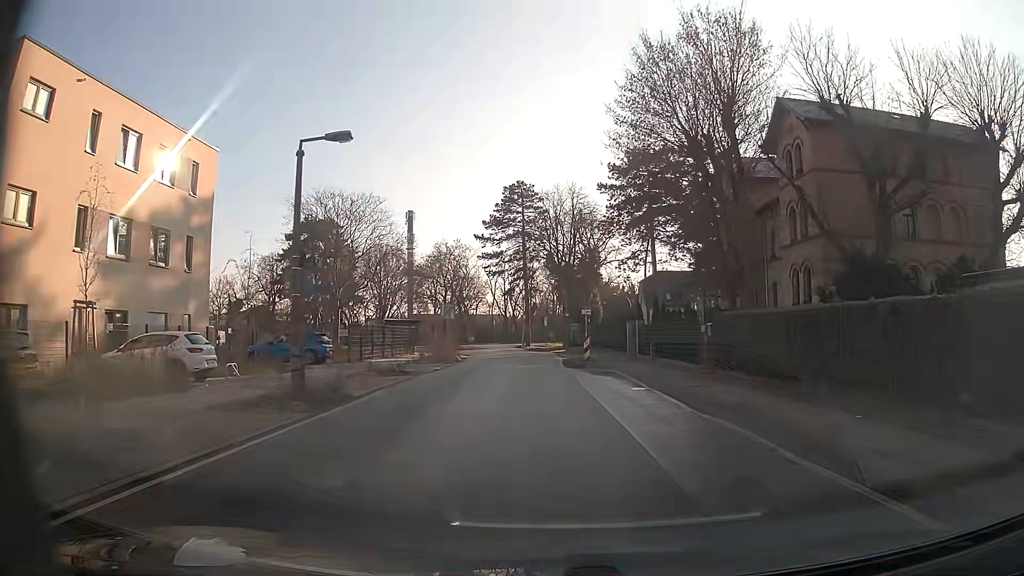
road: residential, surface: asphalt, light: Day
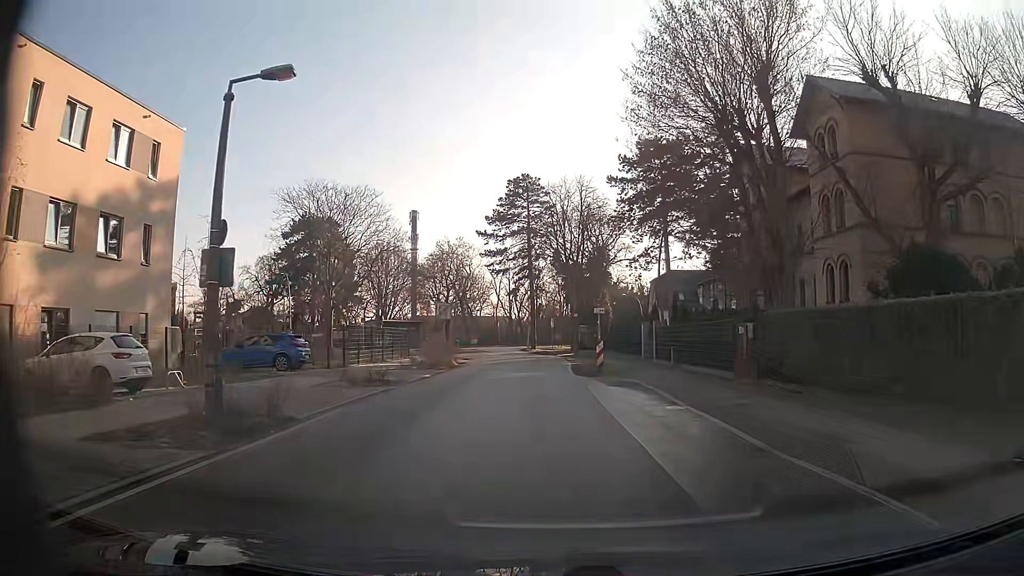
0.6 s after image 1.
(0.0, +4.0) m; 0°
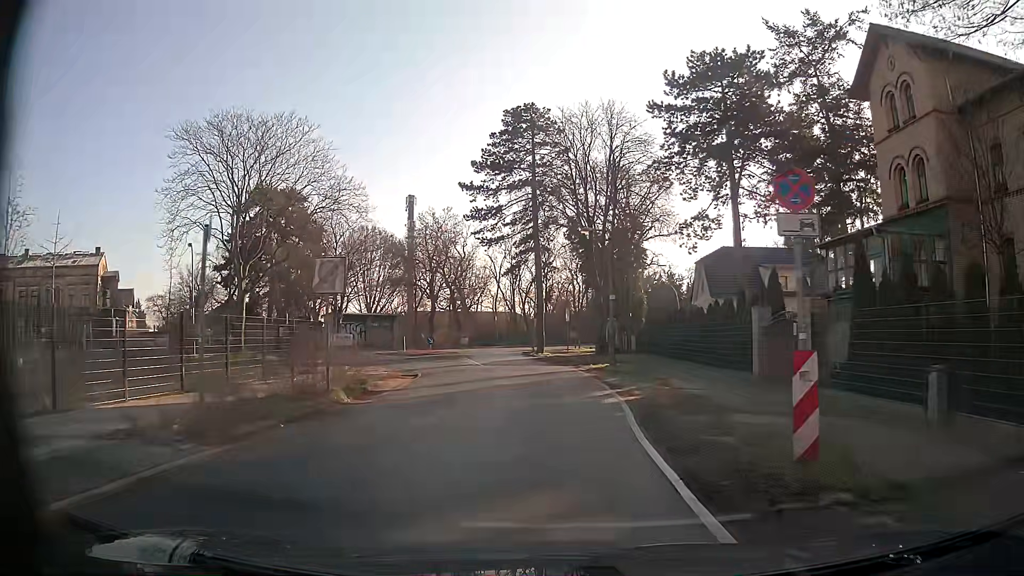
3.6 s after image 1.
(-0.2, +20.2) m; -1°
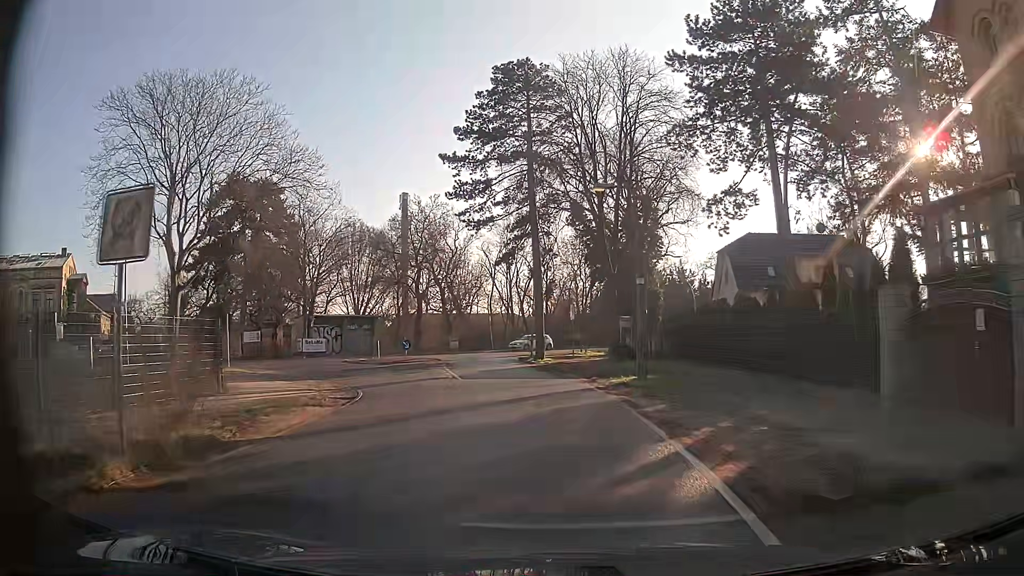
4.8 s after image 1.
(0.0, +8.1) m; +1°
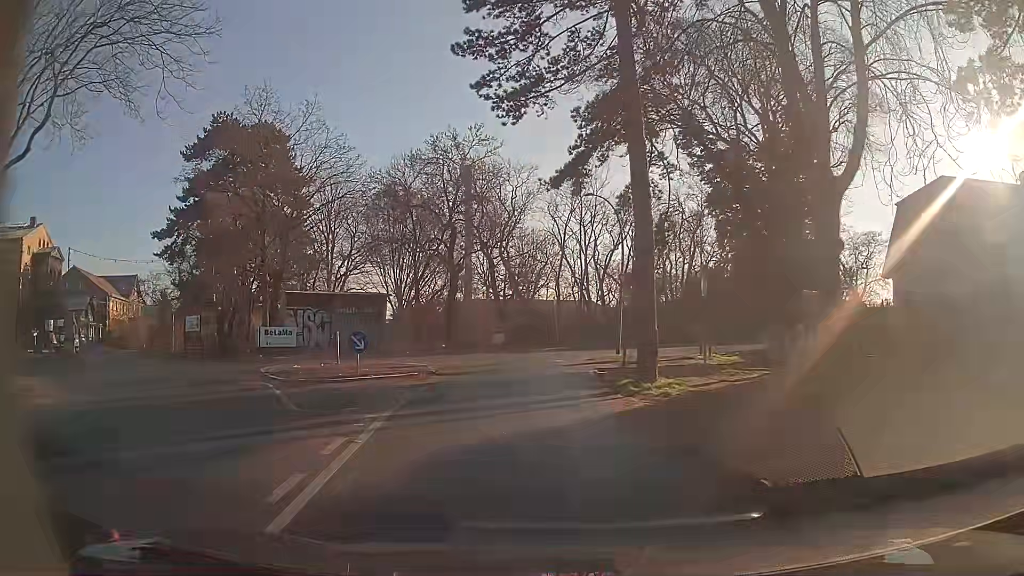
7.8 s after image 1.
(-0.8, +19.6) m; -7°
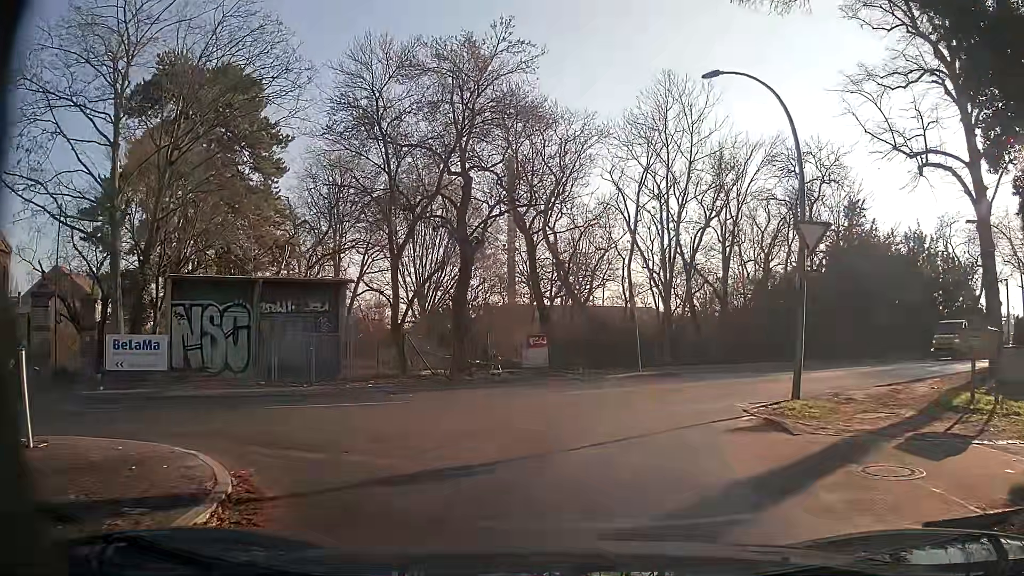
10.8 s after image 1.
(-0.7, +16.6) m; -4°
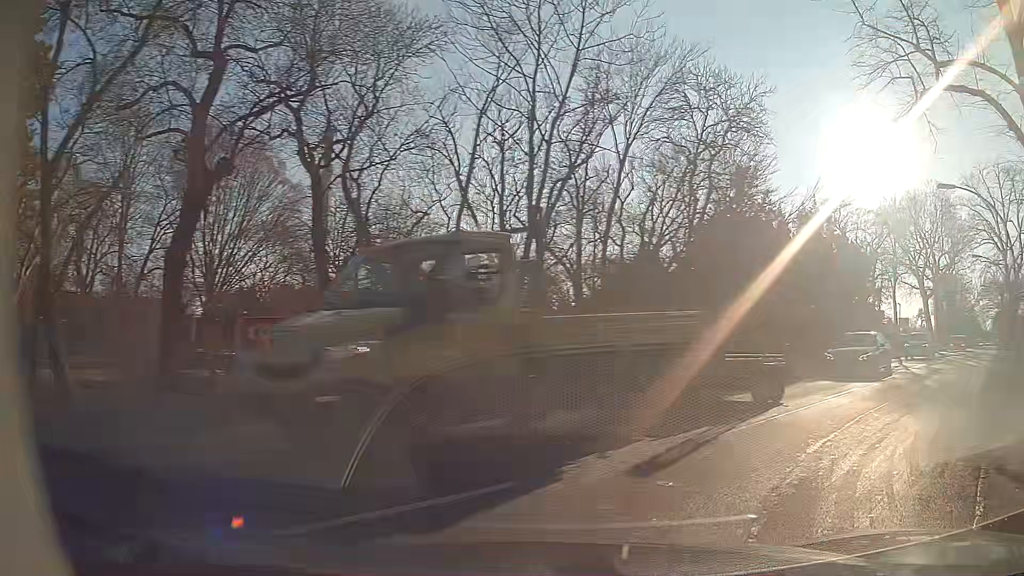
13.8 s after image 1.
(+0.5, +11.8) m; +15°
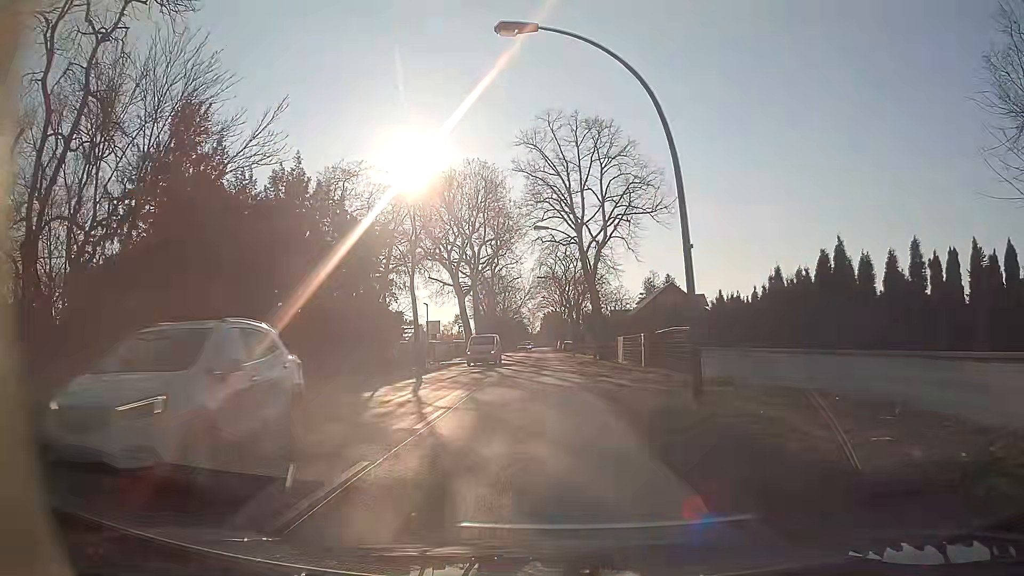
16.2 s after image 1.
(+7.5, +13.8) m; +40°
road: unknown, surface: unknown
(0, +10) (0, +20) (0, +30) (0, +40) (0, +50) (-1, +60) (-1, +70) (-1, +80) (-1, +90) (-1, +100) m
